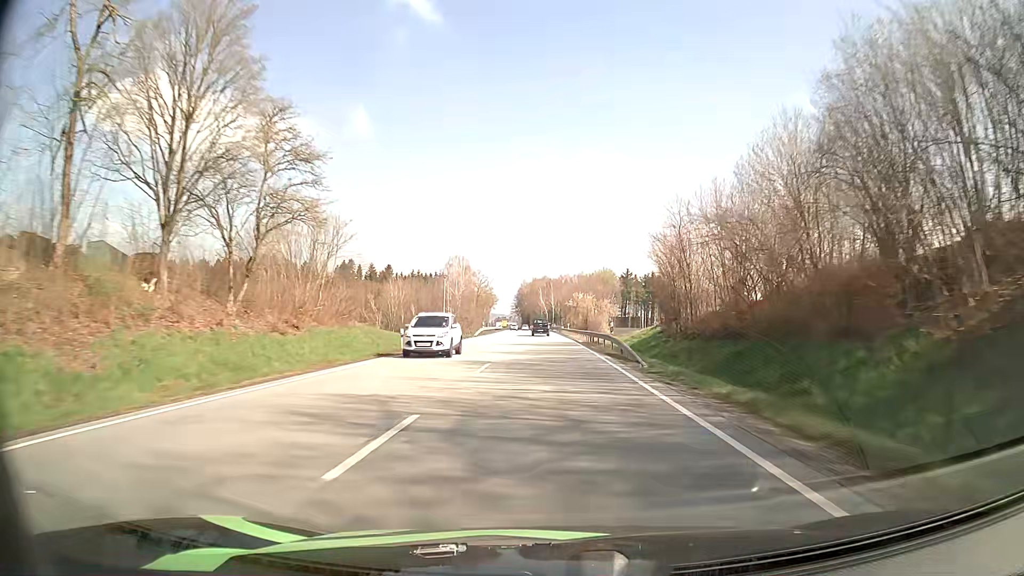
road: primary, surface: asphalt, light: Day
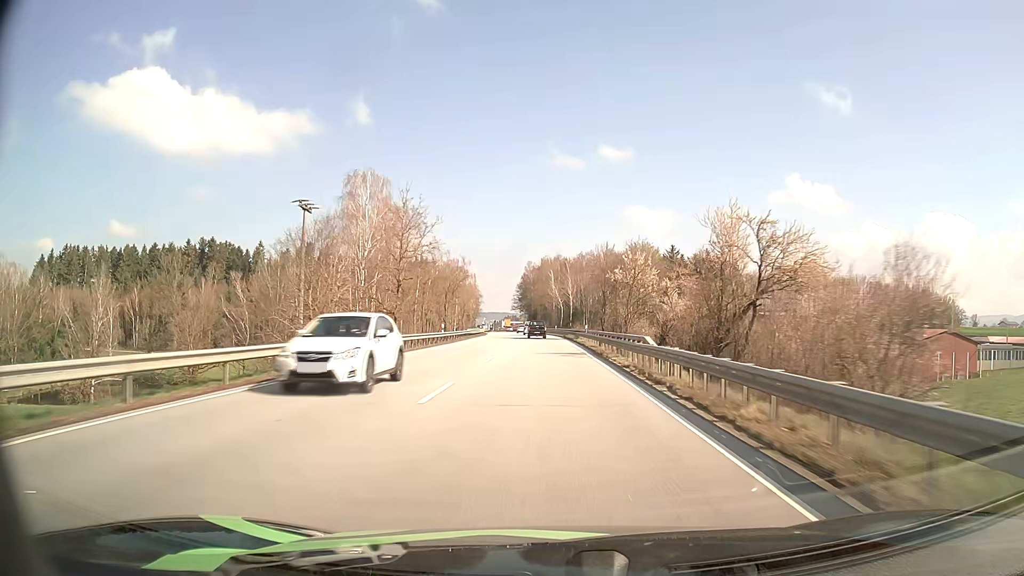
(-0.6, +79.6) m; -1°
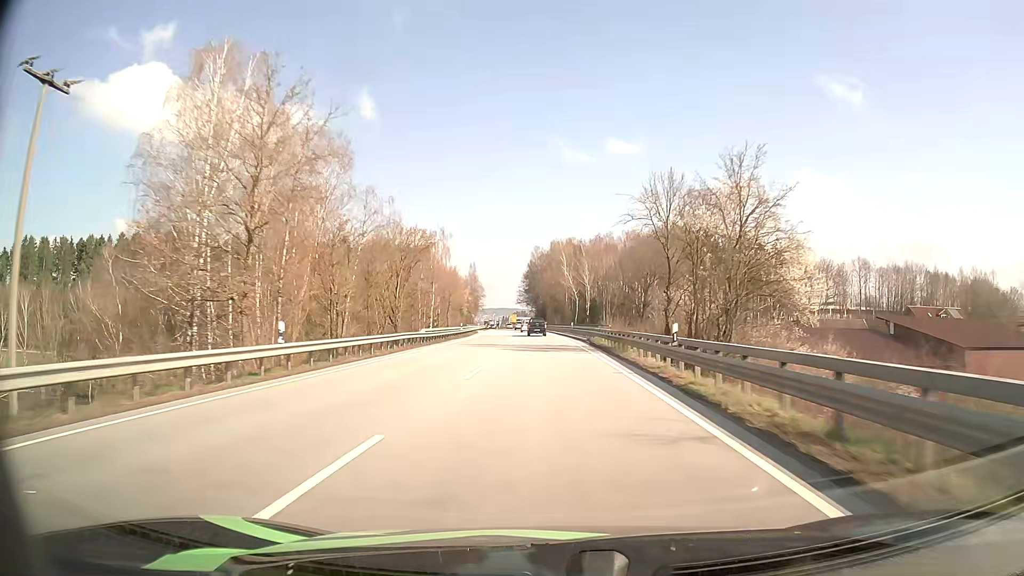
(-0.2, +31.6) m; -1°
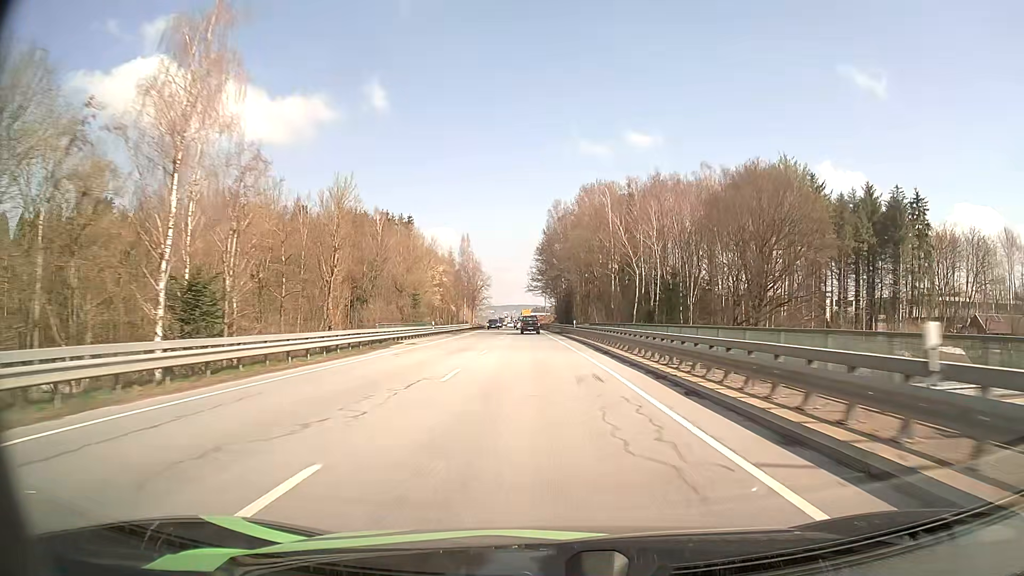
(-1.0, +61.9) m; -2°
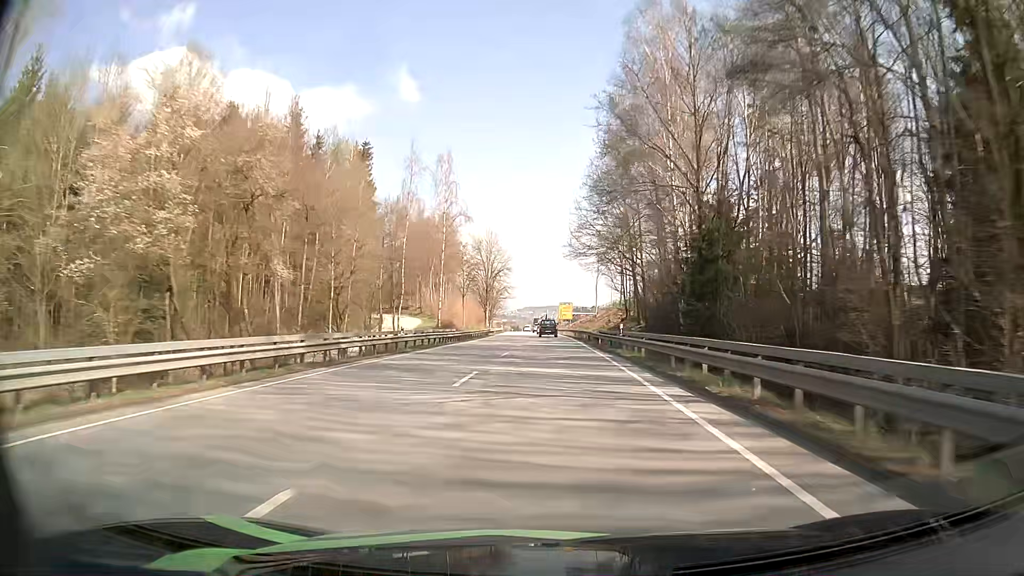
(-2.4, +73.8) m; -4°
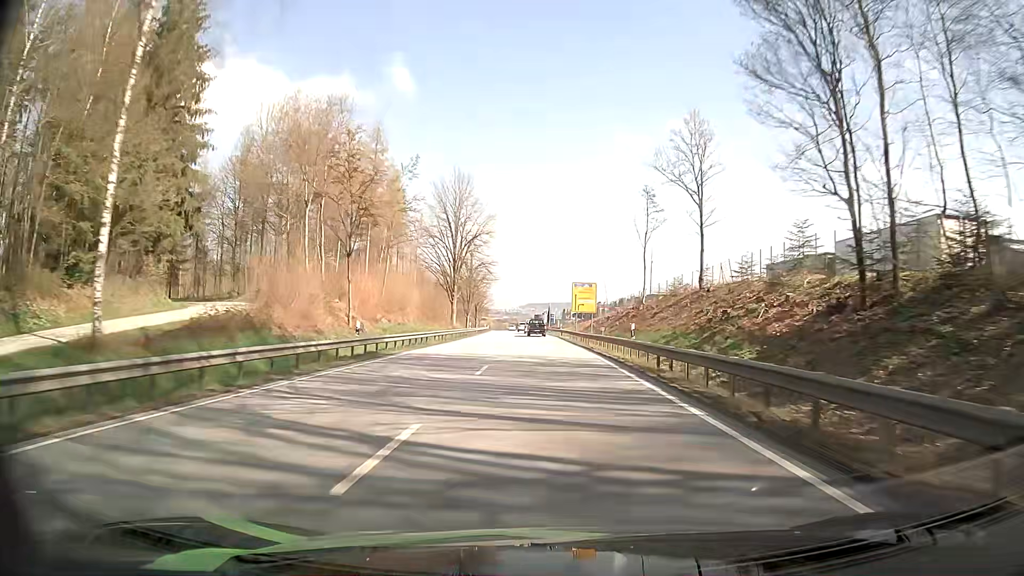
(-0.1, +56.9) m; 0°
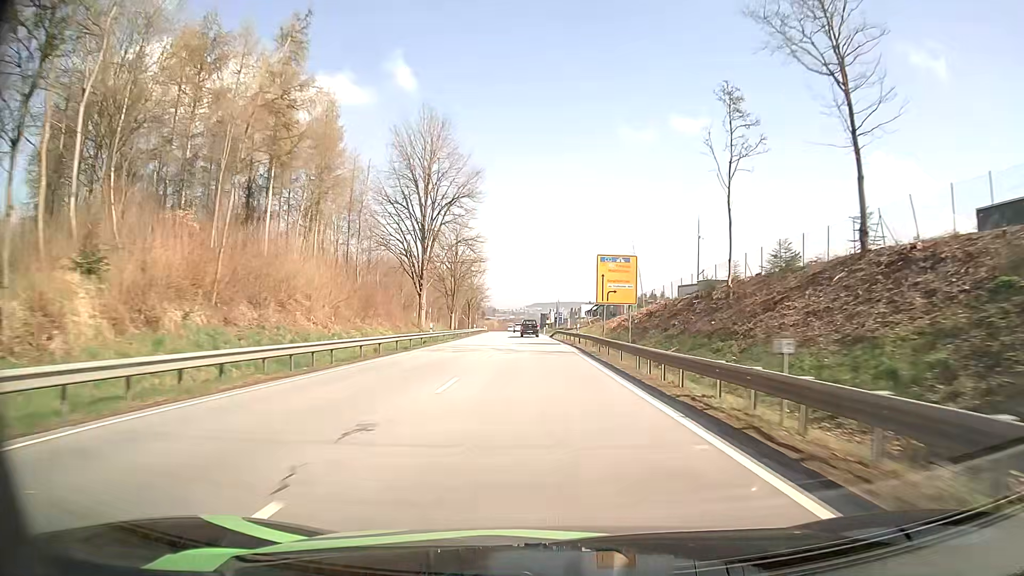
(-0.2, +28.5) m; -1°
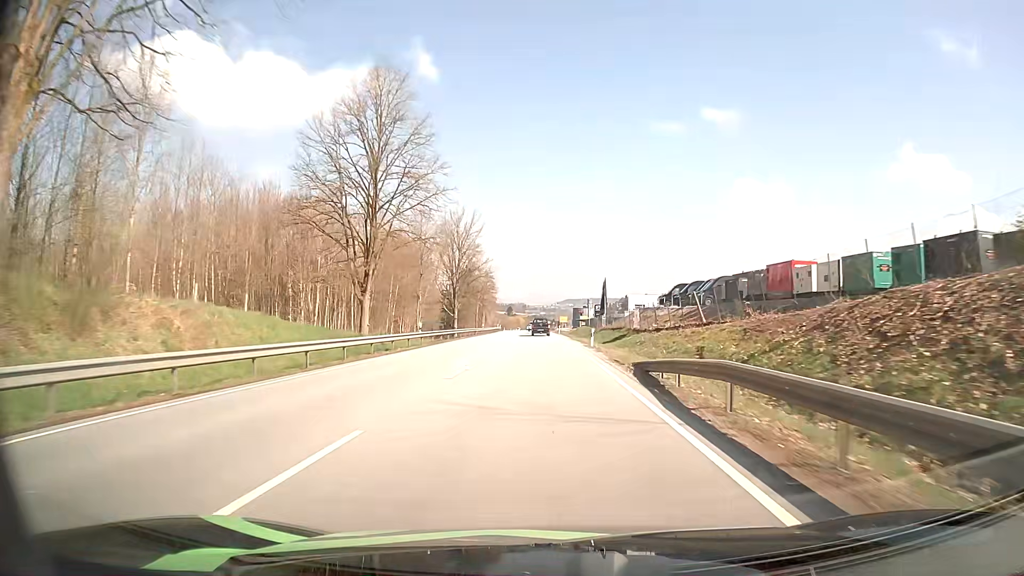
(-1.3, +57.6) m; -3°
(0, +10) (0, +20) (0, +30) (0, +40) (0, +50) (-1, +60) (-1, +70) (-1, +80) (-1, +90) (-1, +100) m
